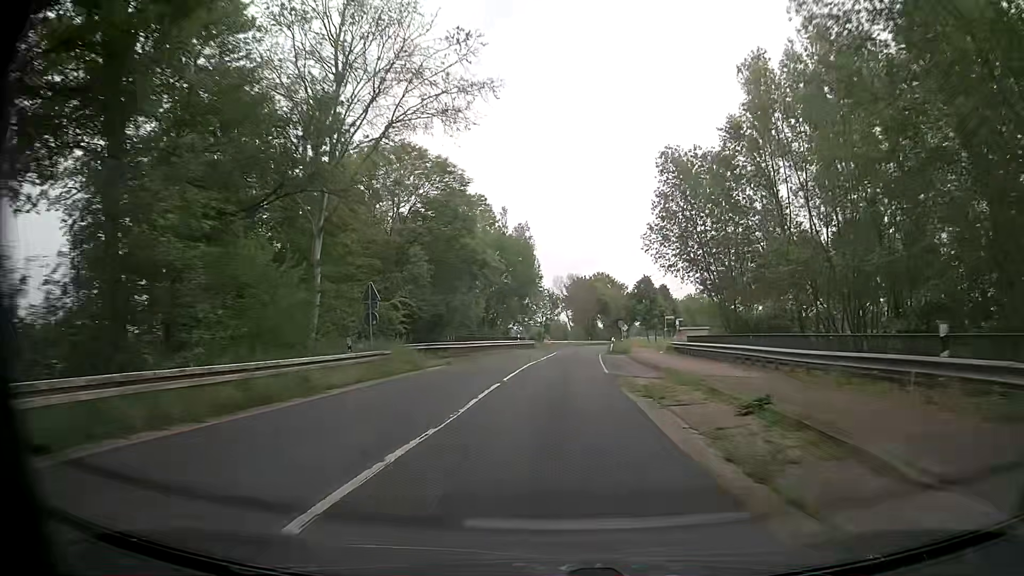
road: secondary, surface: asphalt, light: Day
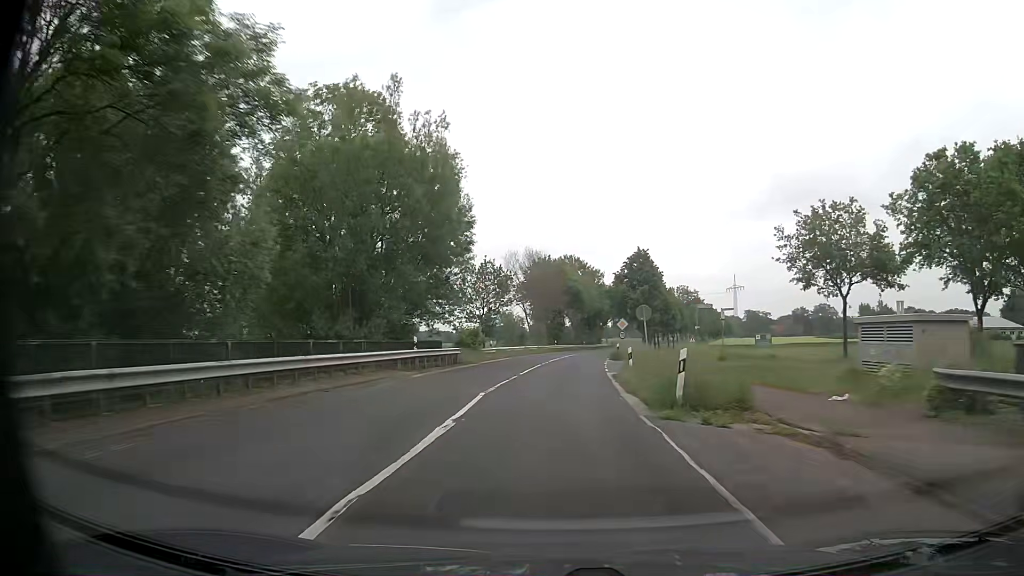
(+1.2, +33.9) m; +4°
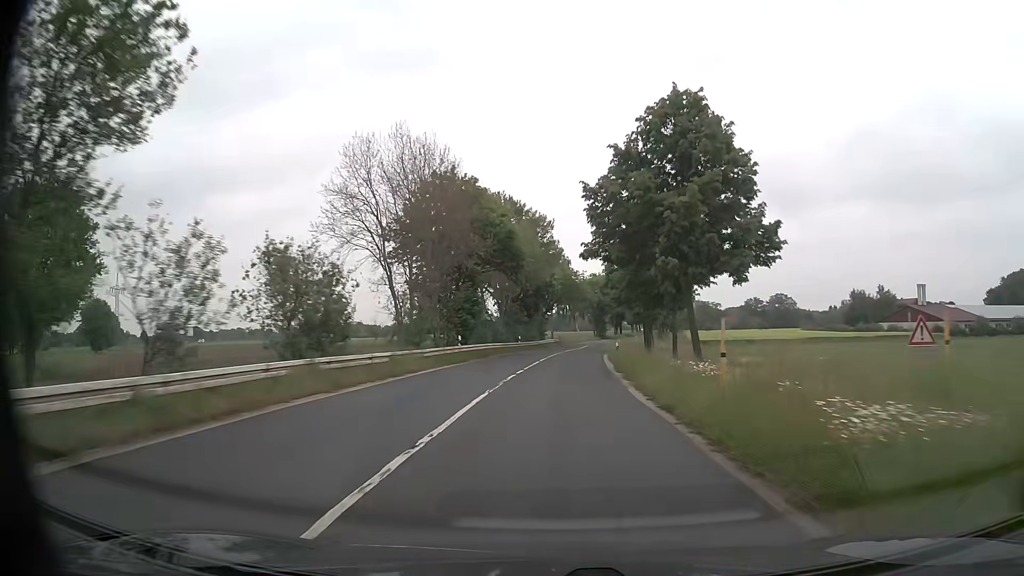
(+2.0, +45.2) m; +6°
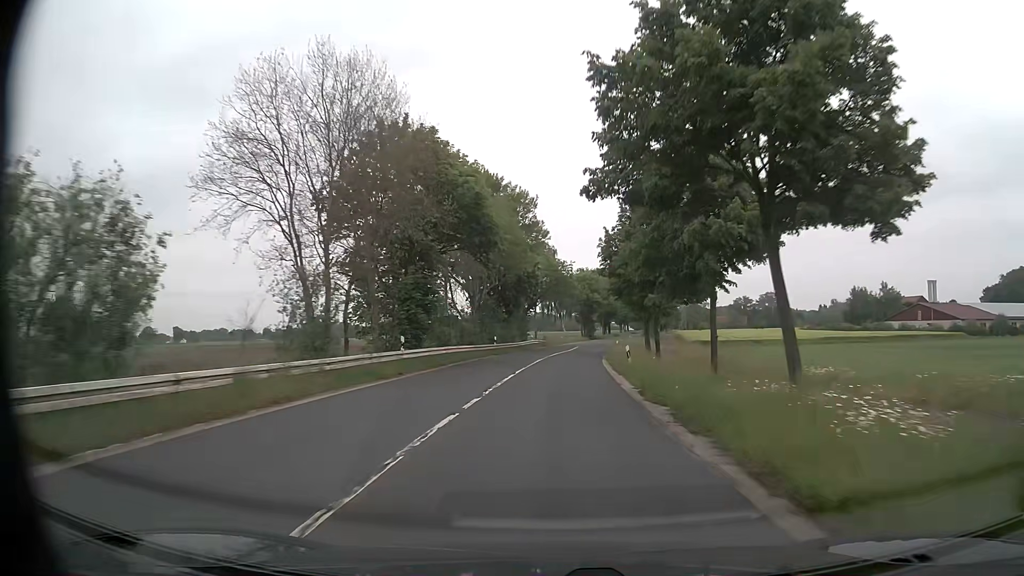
(+0.1, +11.3) m; +1°
(0, +10) (0, +20) (+1, +30) (+1, +40) (+2, +50) (+3, +60) (+4, +70) (+6, +80) (+7, +90) (+9, +100) m
